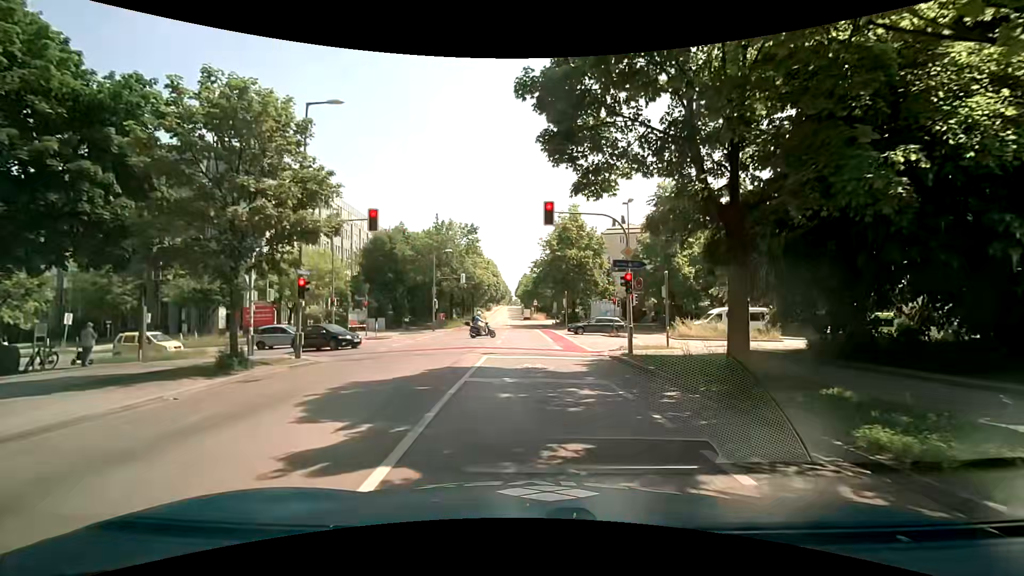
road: tertiary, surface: asphalt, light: Day
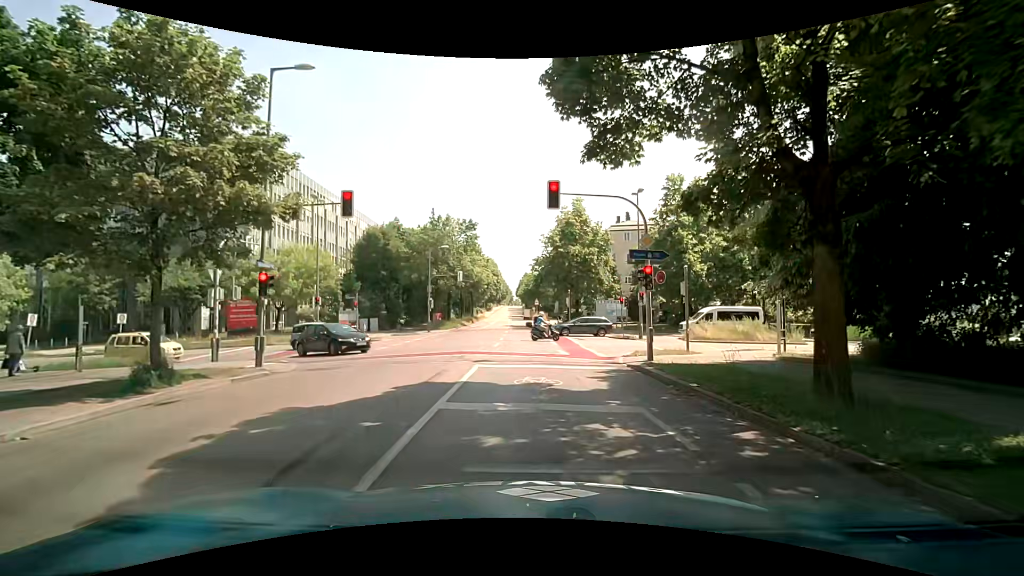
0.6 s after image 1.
(0.0, +3.0) m; +1°
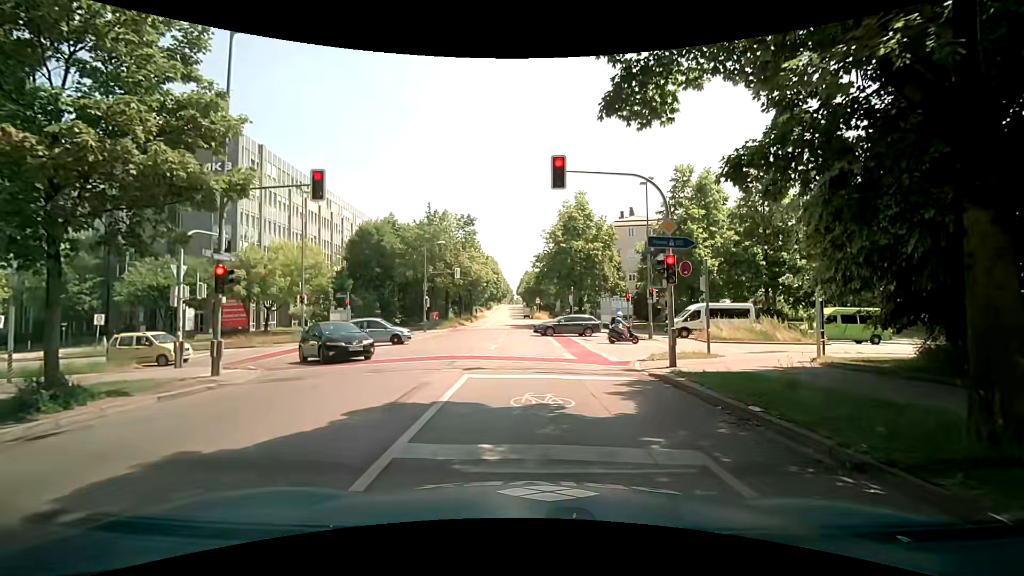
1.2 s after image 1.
(0.0, +2.4) m; 0°
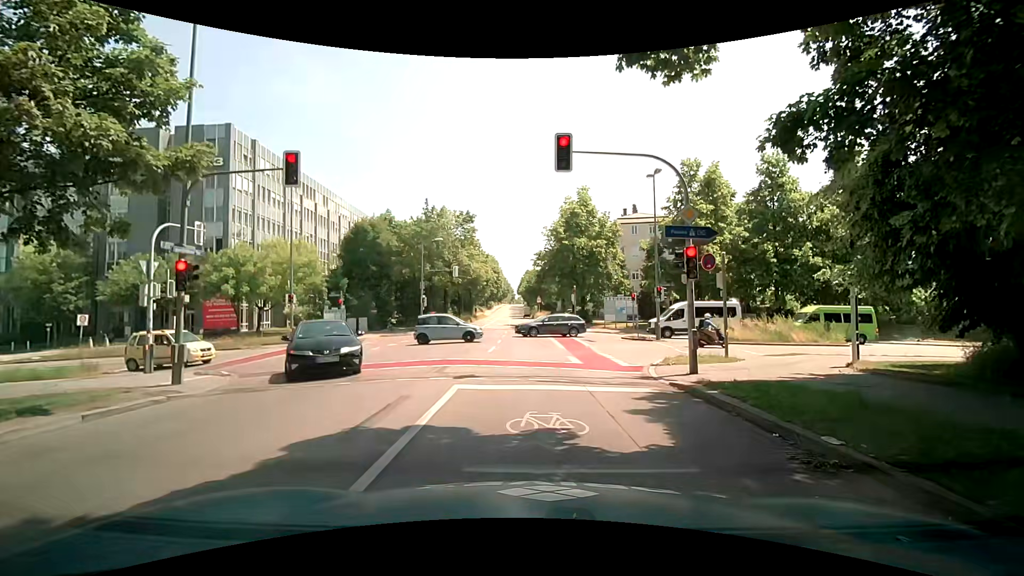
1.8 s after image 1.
(0.0, +1.6) m; -1°
